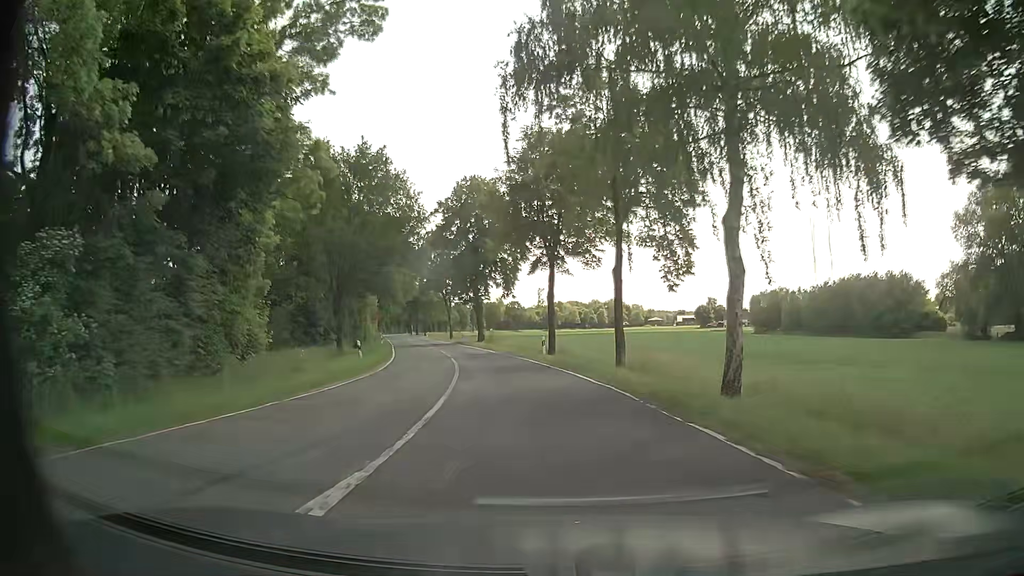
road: tertiary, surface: asphalt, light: Day
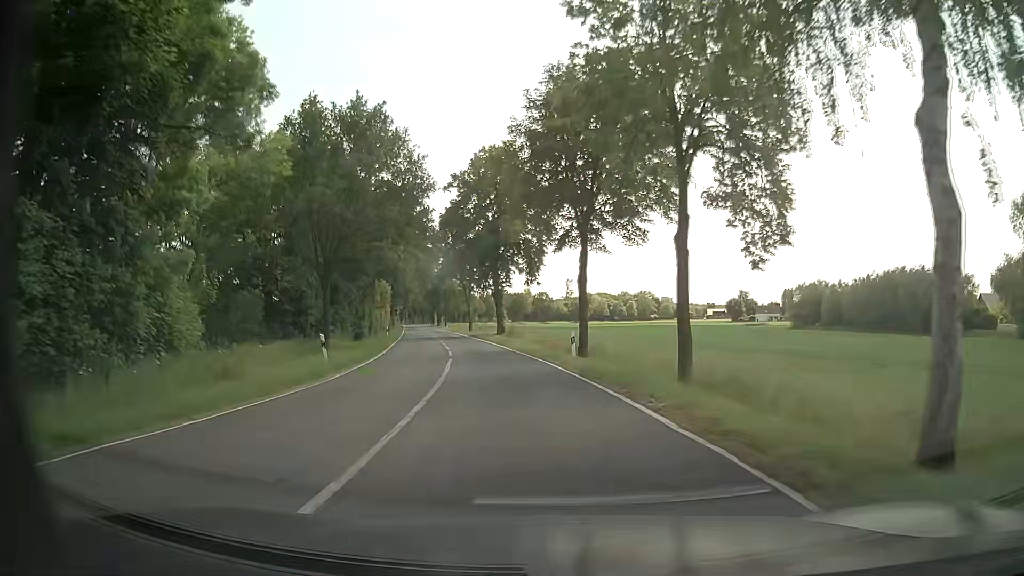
(-0.2, +8.4) m; -2°
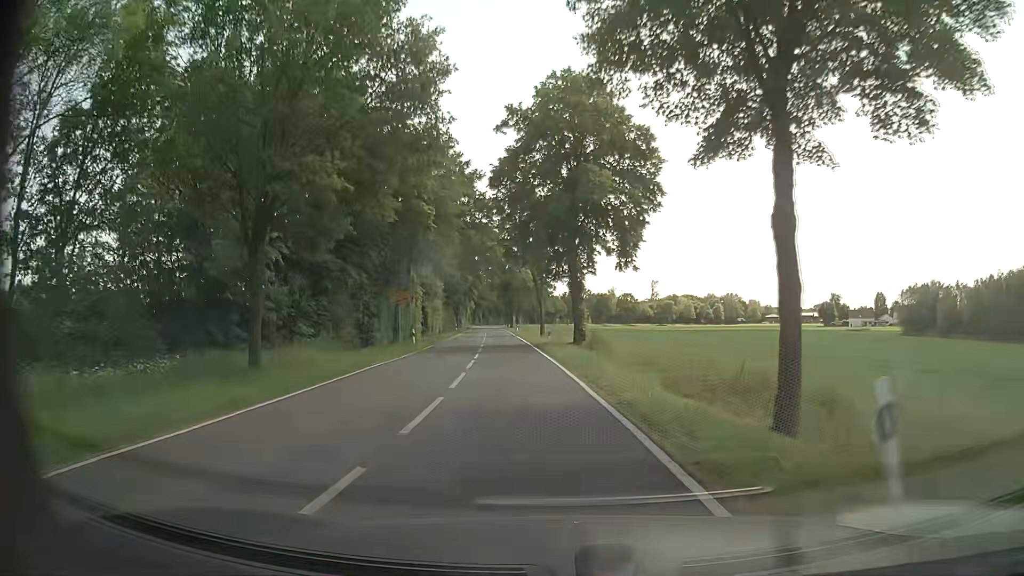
(-1.3, +18.8) m; -7°
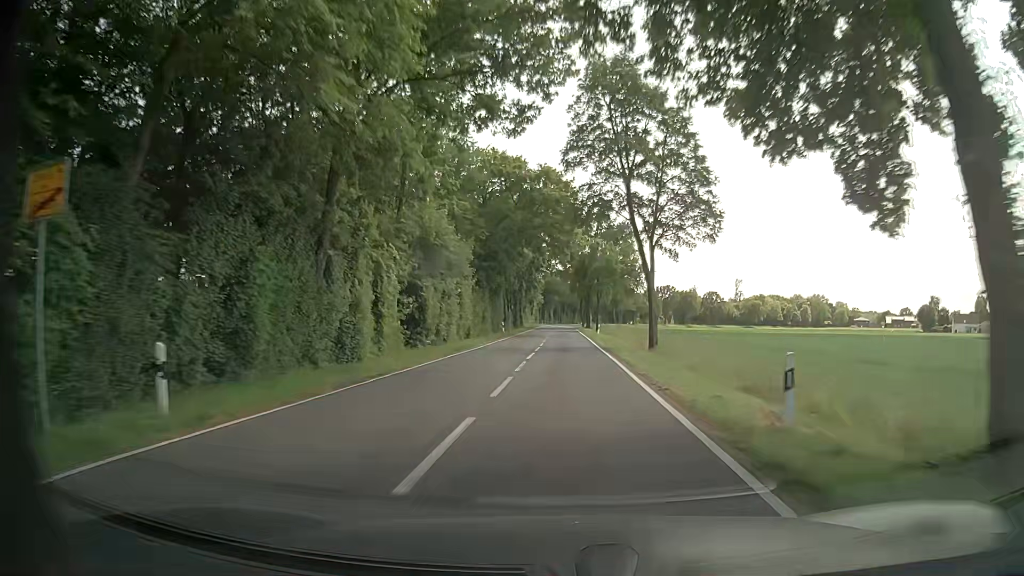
(-2.4, +32.8) m; -7°
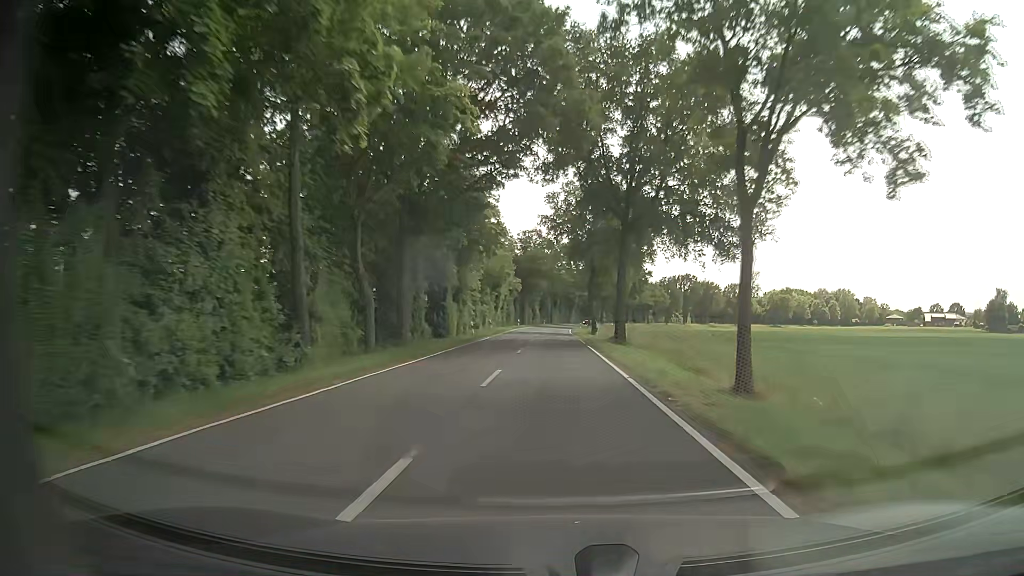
(+1.2, +65.3) m; +1°
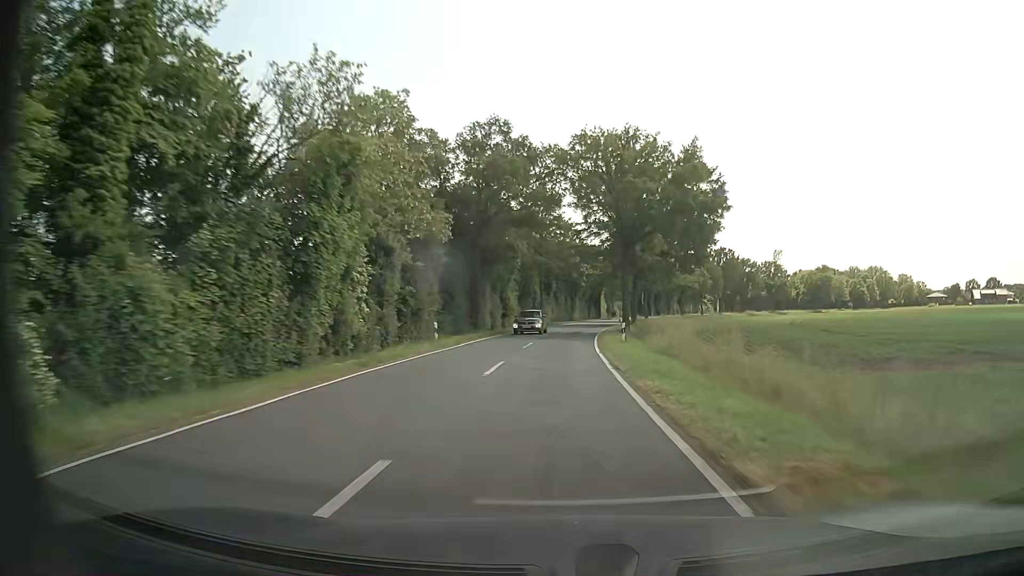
(+0.3, +60.0) m; 0°
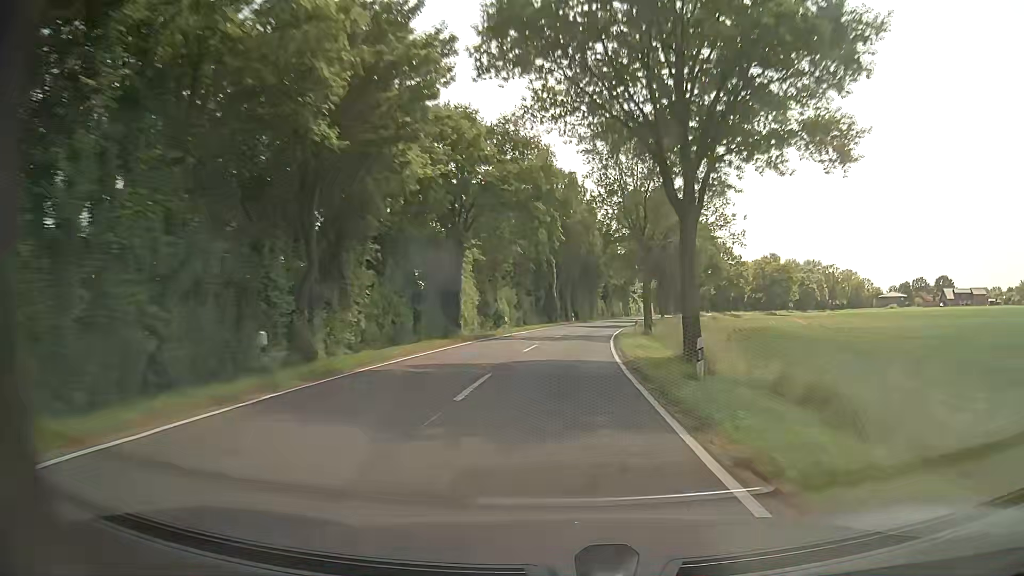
(+5.7, +77.0) m; +10°
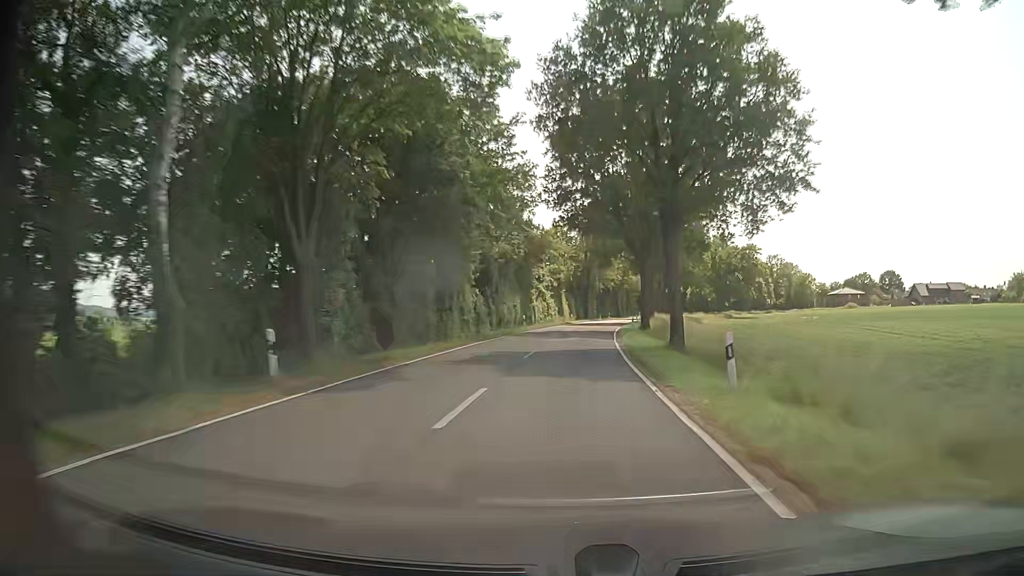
(+5.3, +61.2) m; +10°
(0, +10) (+1, +20) (+1, +30) (+2, +40) (+3, +50) (+4, +60) (+6, +70) (+7, +80) (+9, +89) (+11, +99) m
